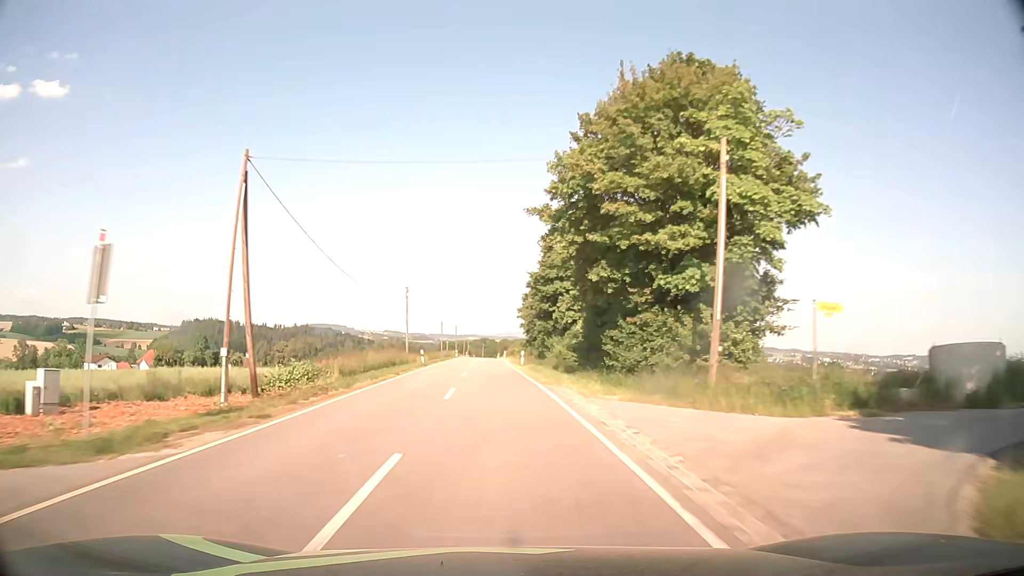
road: tertiary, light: Day
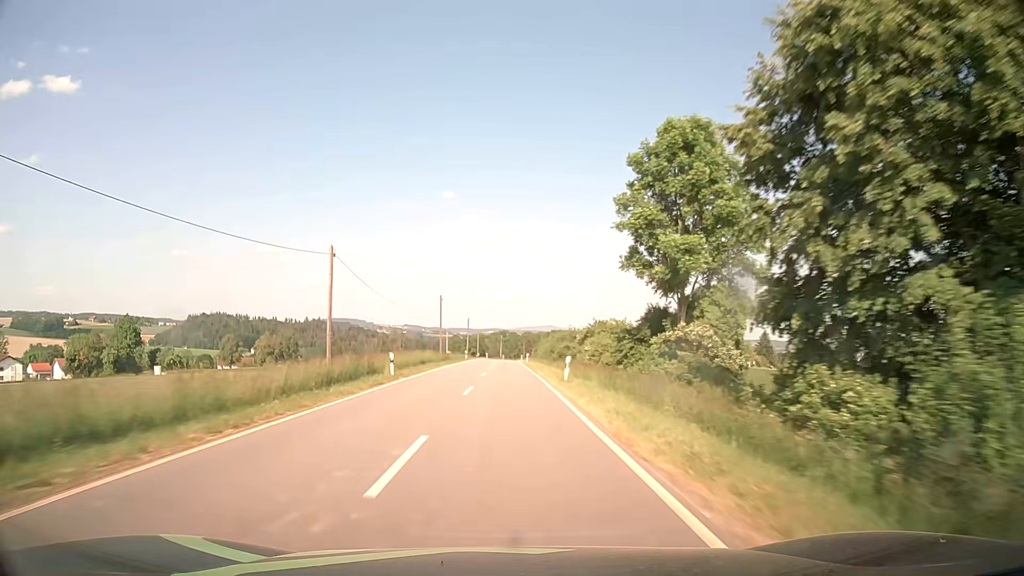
(-1.9, +71.4) m; -2°
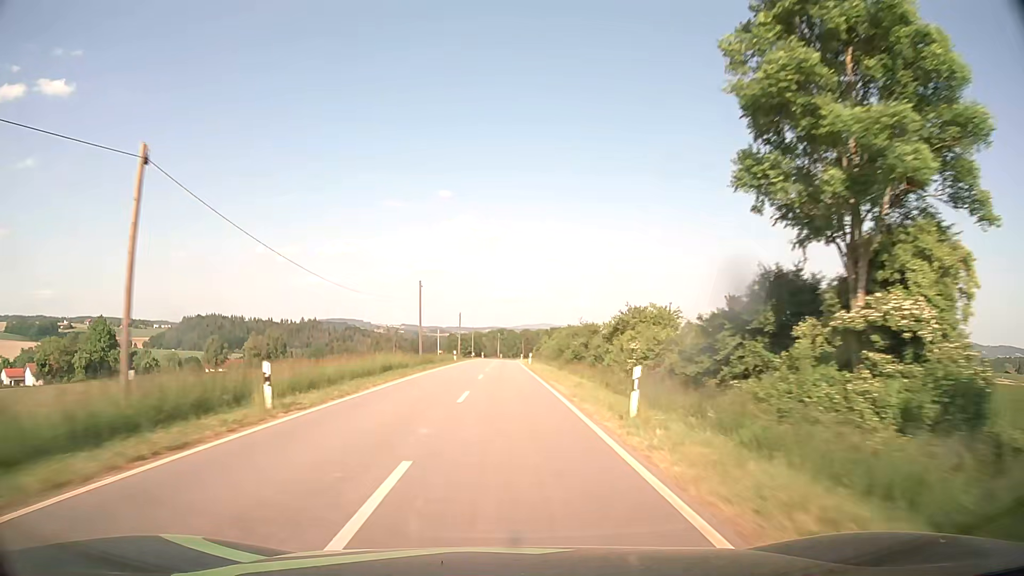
(0.0, +14.3) m; 0°
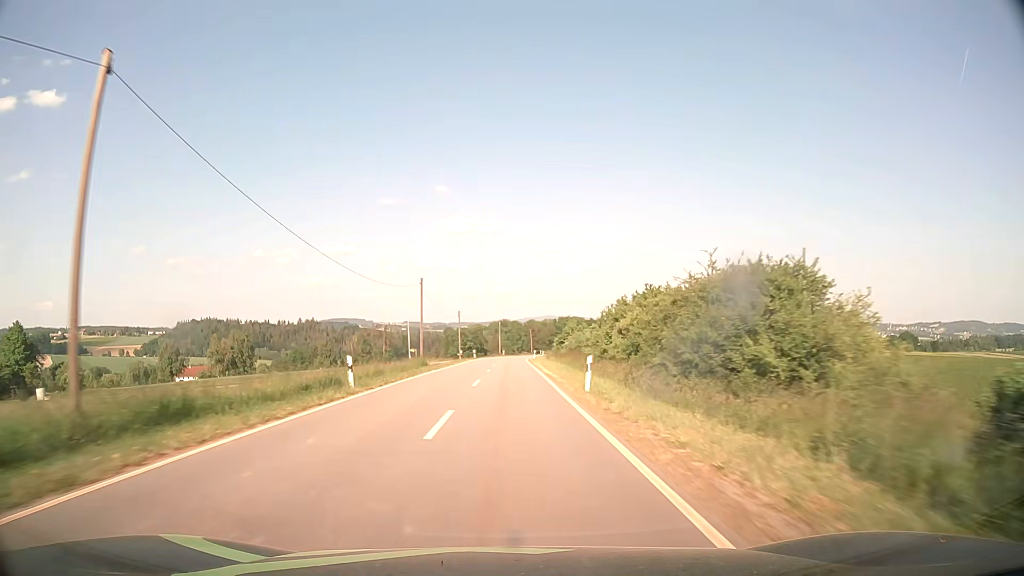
(+0.2, +43.0) m; 0°
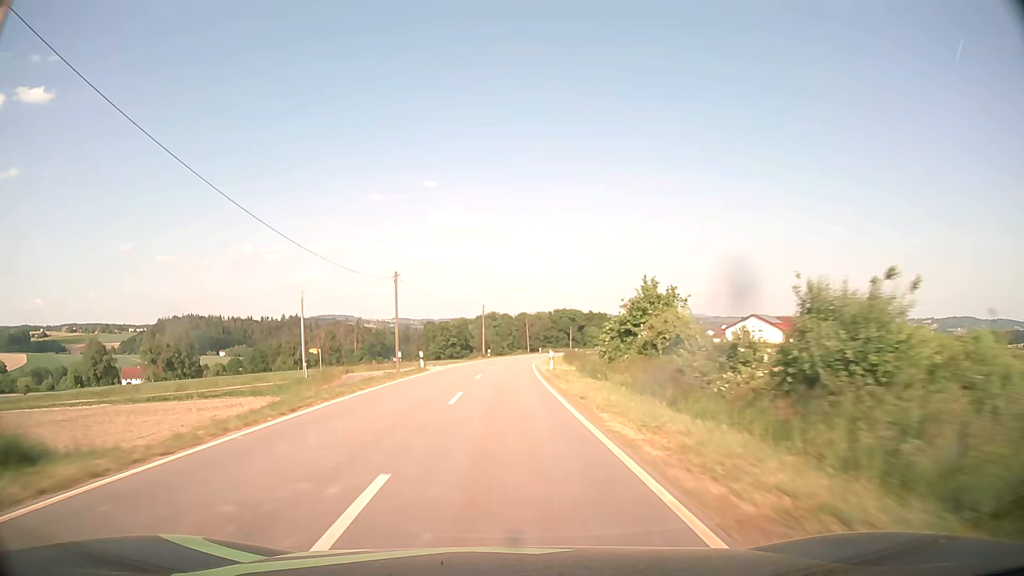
(+0.3, +42.9) m; +1°
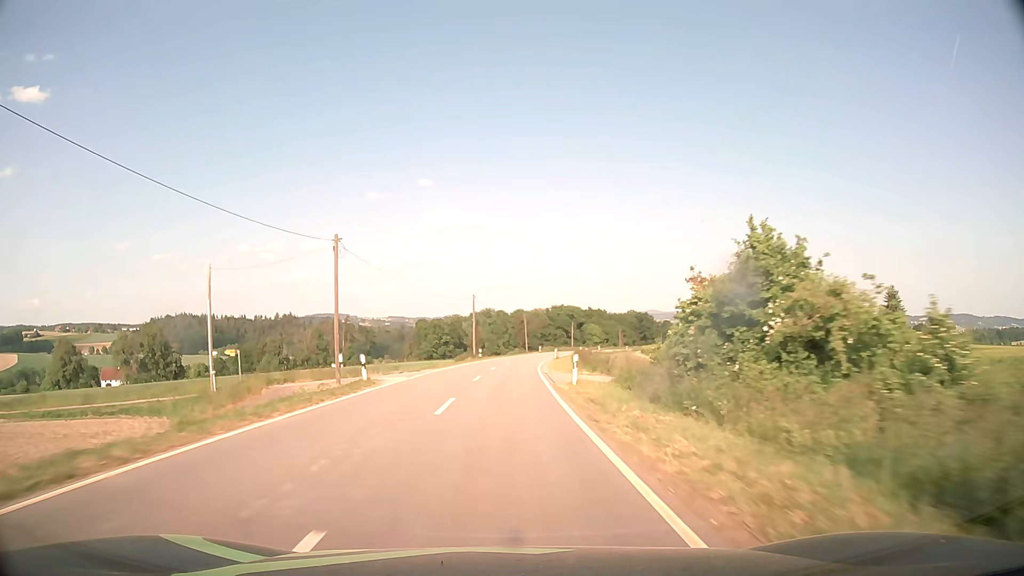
(+0.1, +14.3) m; 0°
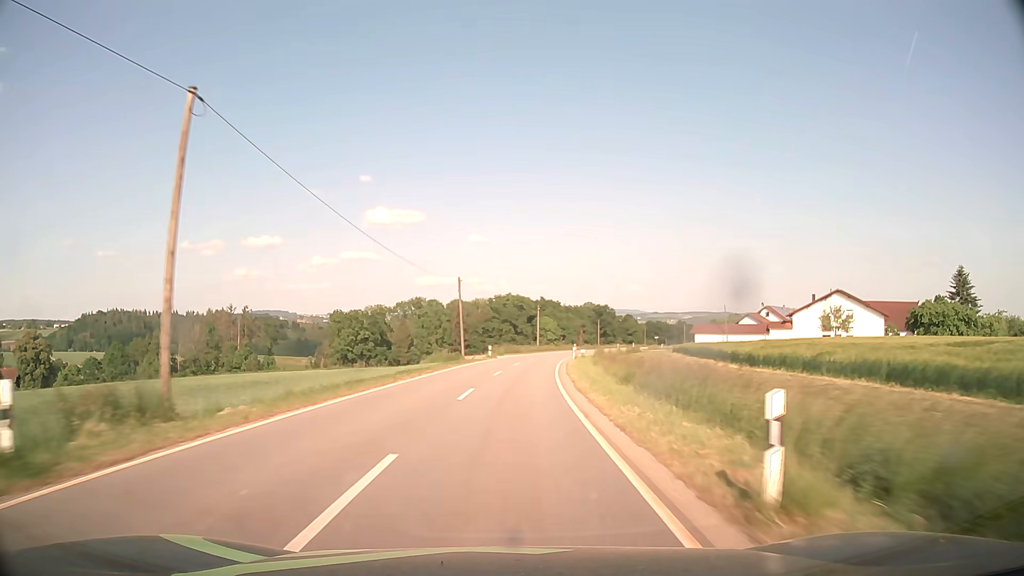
(+1.7, +57.2) m; +5°
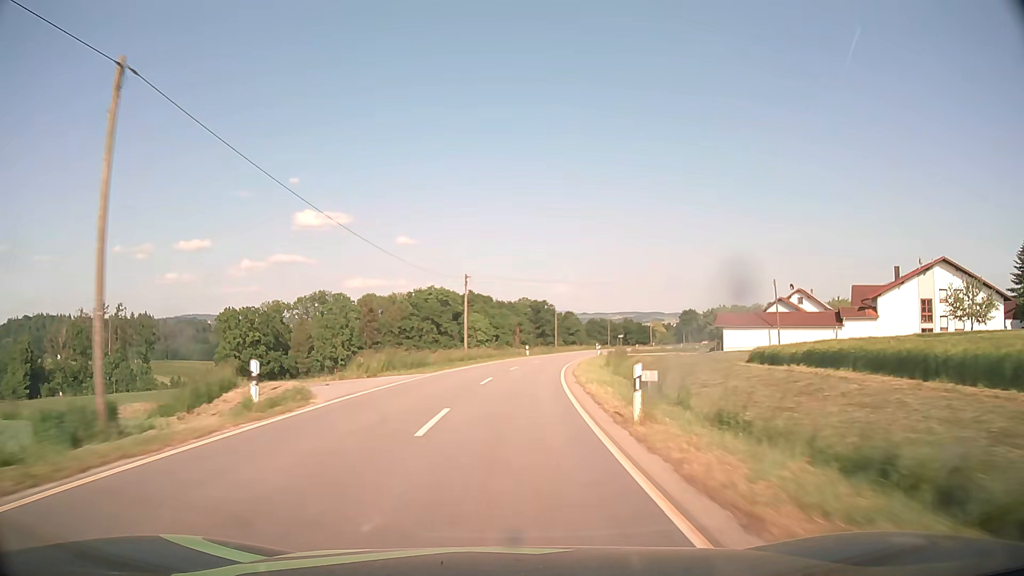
(+2.1, +42.8) m; +6°
(0, +10) (+1, +20) (+1, +30) (+2, +40) (+4, +50) (+5, +60) (+7, +69) (+10, +79) (+12, +89) (+15, +98) m
